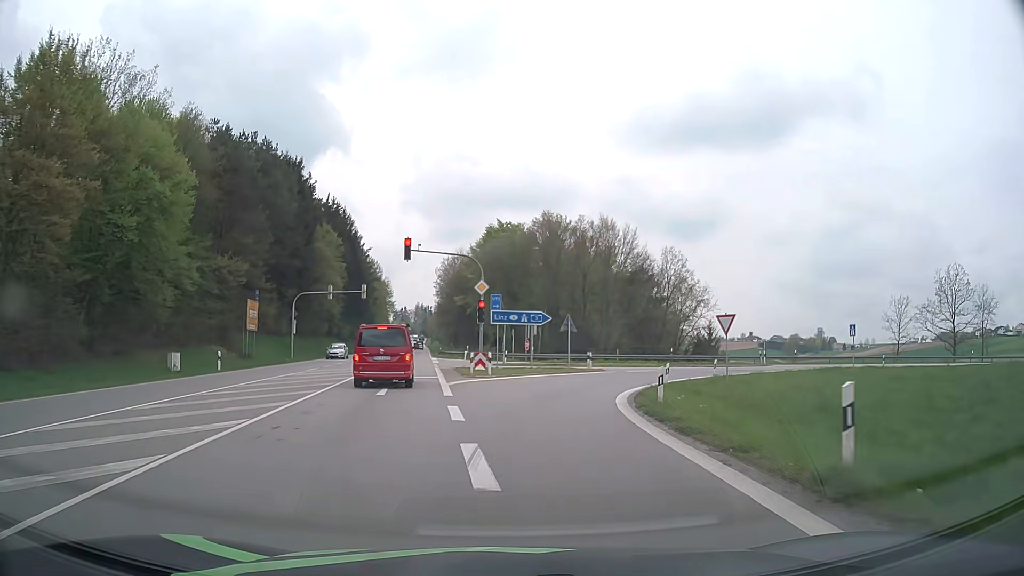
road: primary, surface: asphalt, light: Day
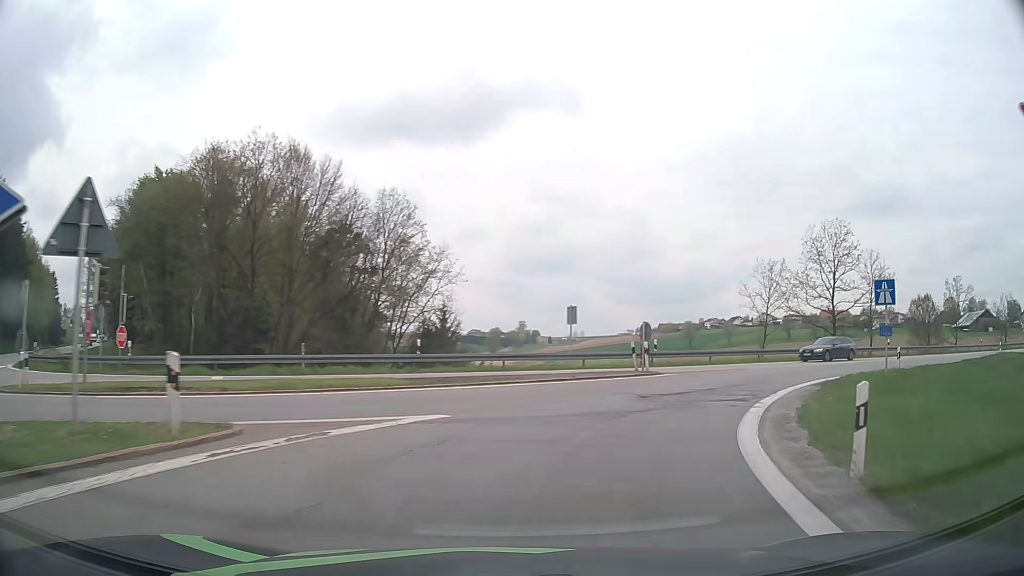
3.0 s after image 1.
(+4.6, +31.4) m; +25°
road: motorway_link
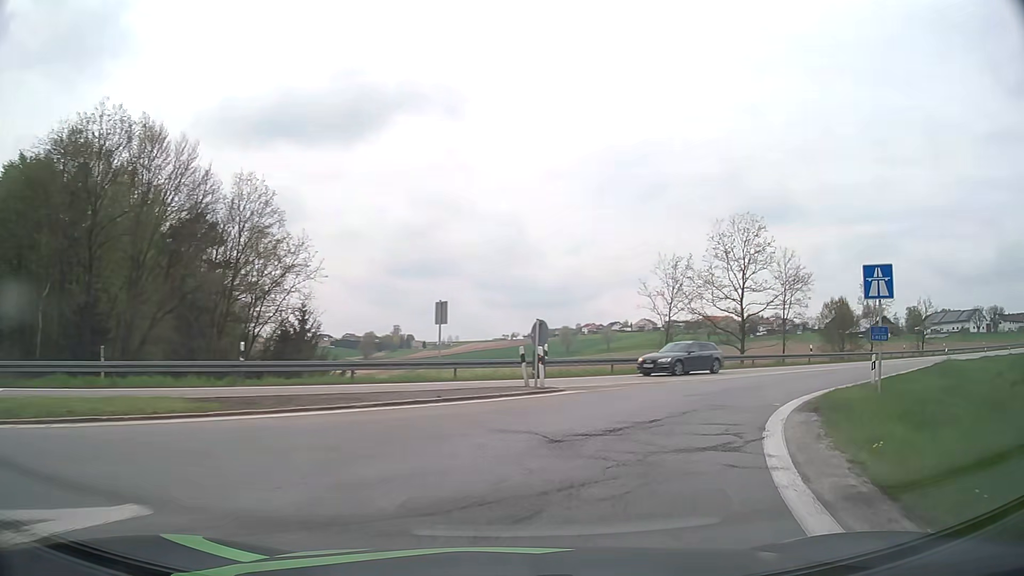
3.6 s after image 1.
(+0.6, +6.6) m; +11°
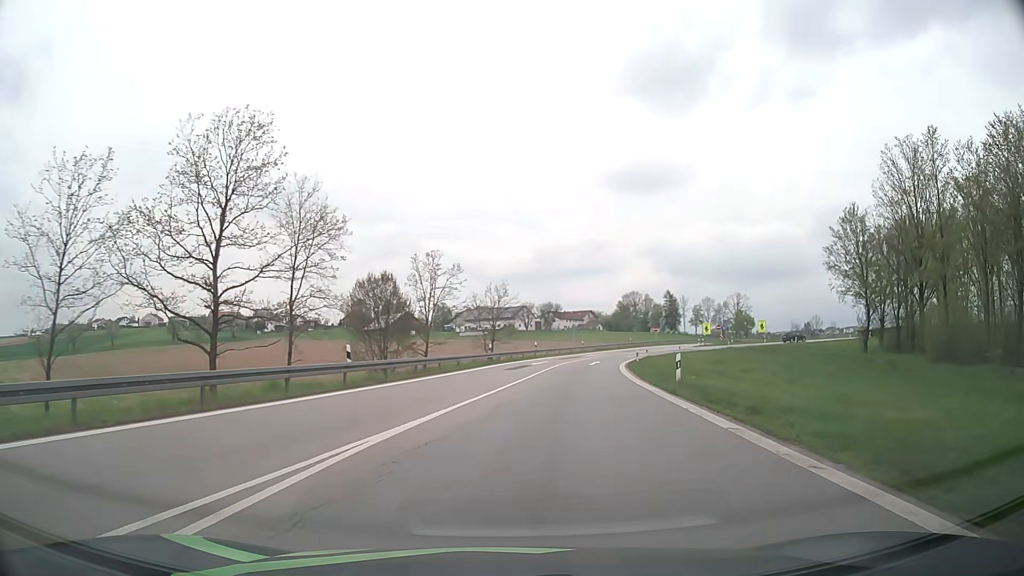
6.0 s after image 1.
(+9.1, +22.9) m; +43°
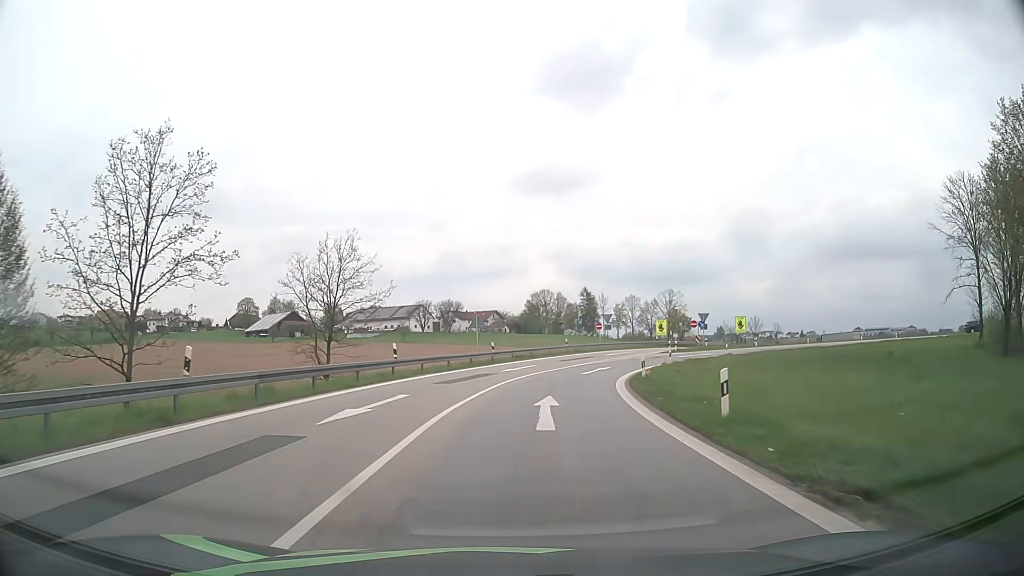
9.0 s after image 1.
(+2.9, +33.0) m; +8°
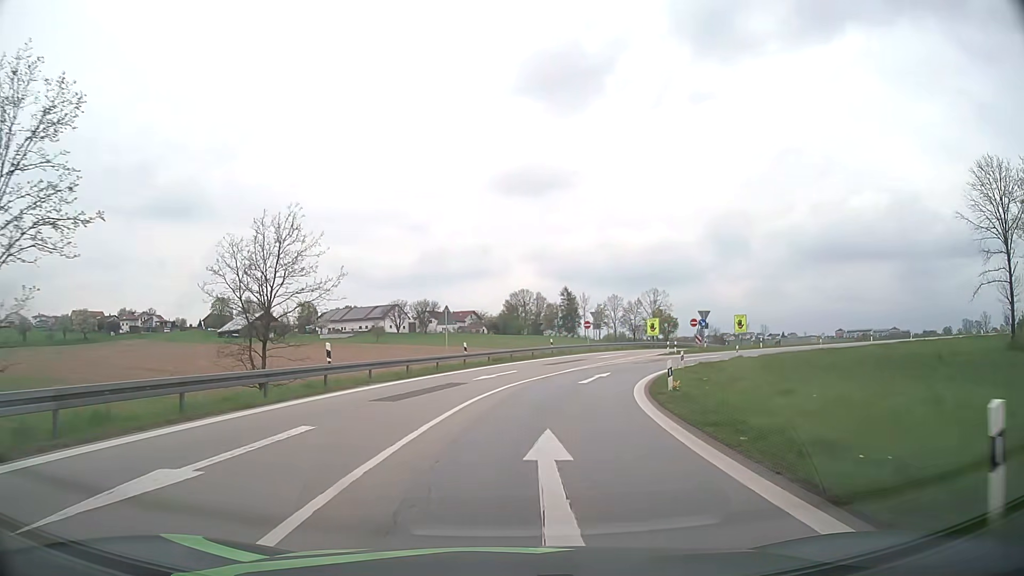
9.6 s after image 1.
(+0.1, +7.6) m; +2°
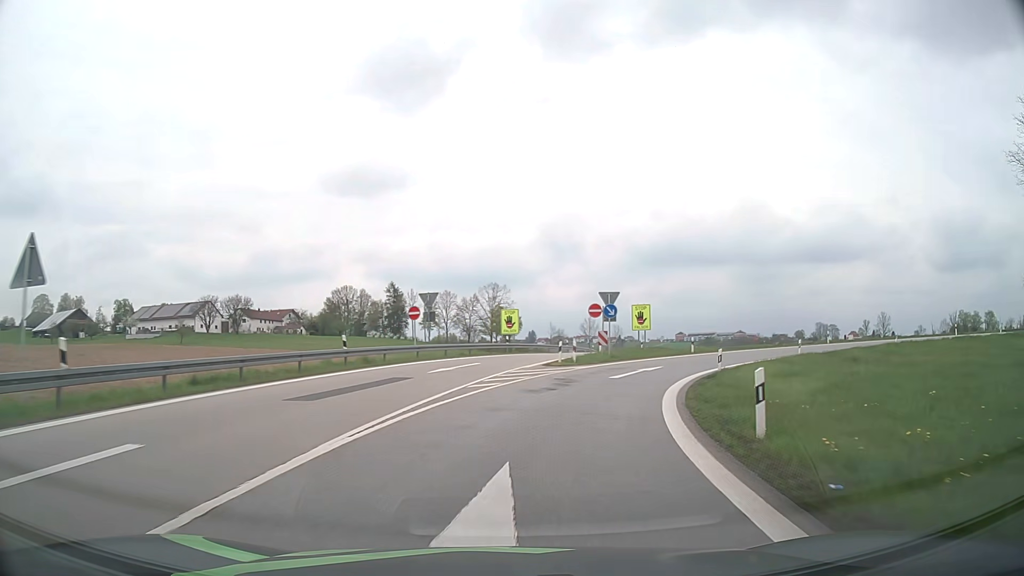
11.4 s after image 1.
(+2.6, +24.6) m; +14°
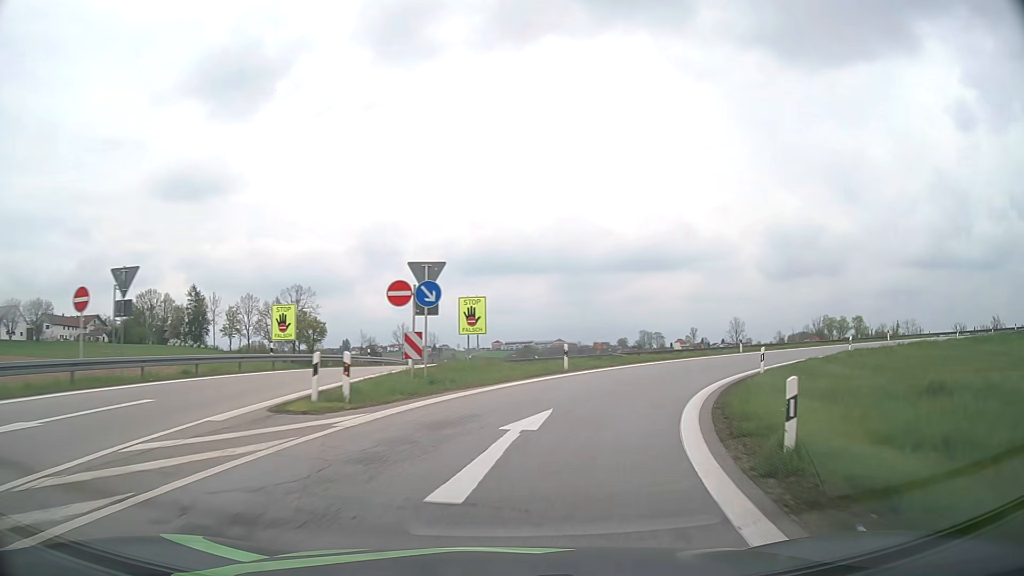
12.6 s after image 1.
(+2.2, +16.7) m; +16°
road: motorway
(+1, +10) (+4, +19) (+9, +28) (+16, +35) (+24, +41) (+34, +44) (+44, +45) (+53, +44) (+63, +40) (+71, +35) m
